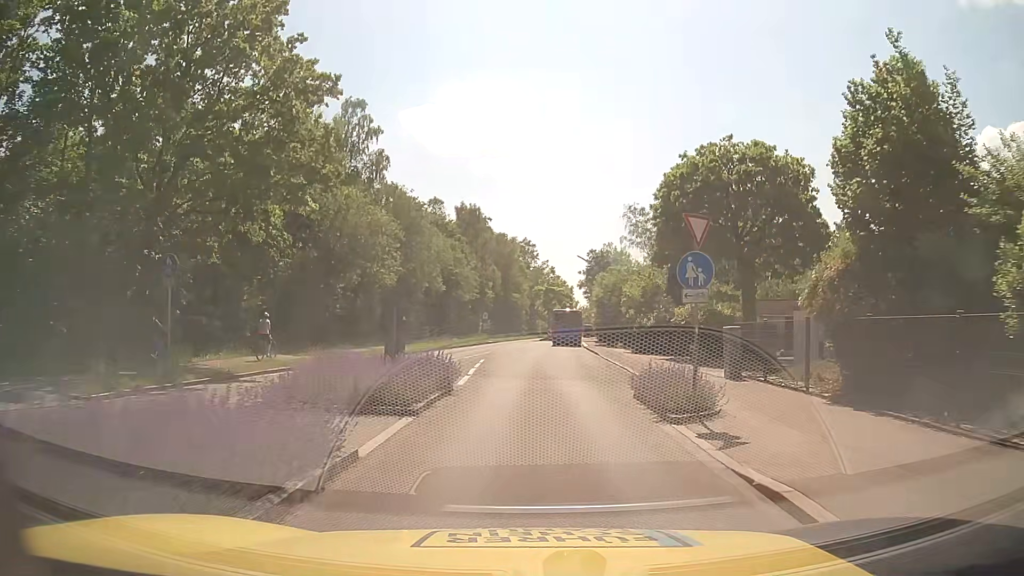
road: tertiary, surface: asphalt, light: Day
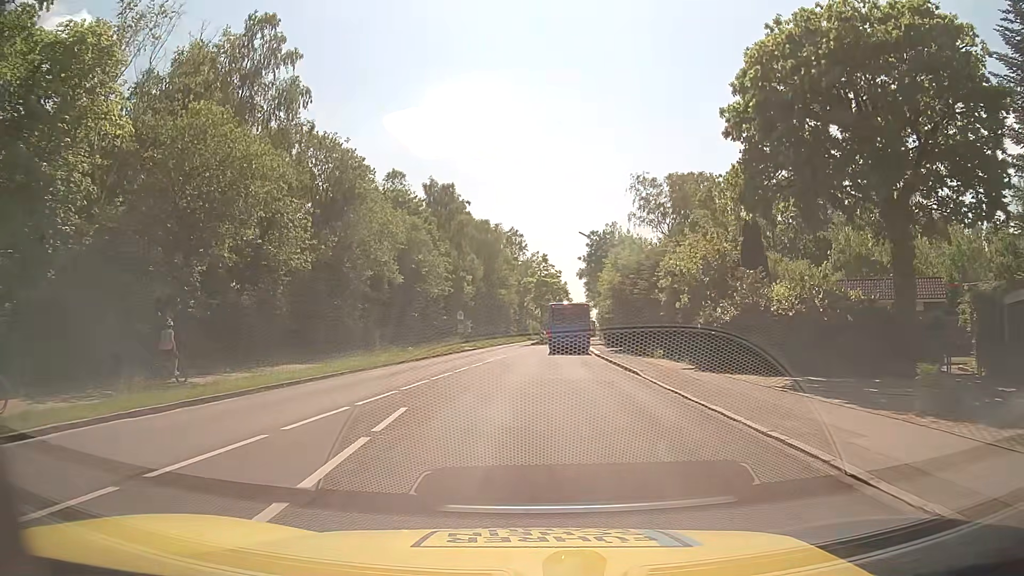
(+0.2, +16.2) m; +1°
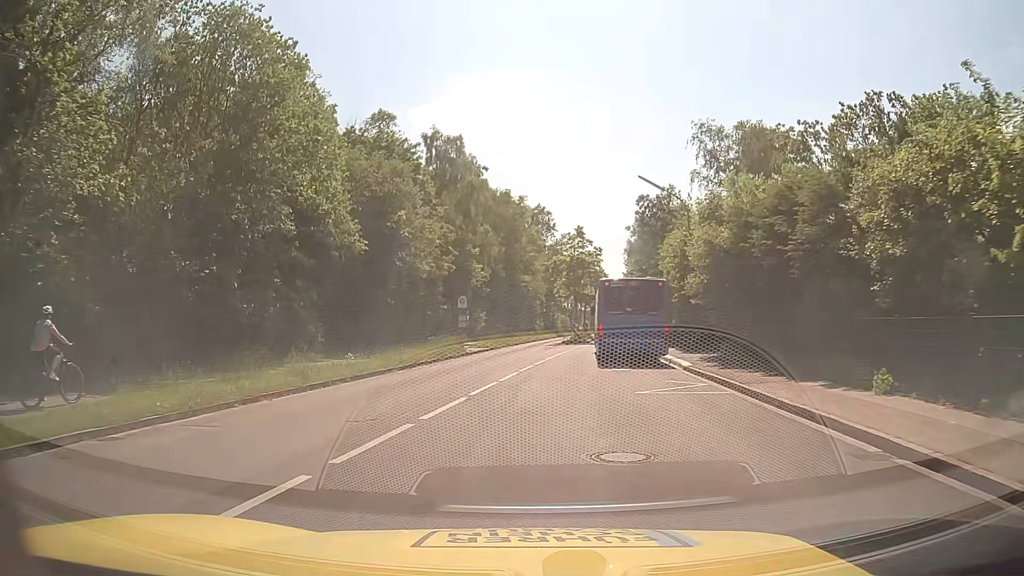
(-0.2, +16.8) m; -2°
(0, +10) (0, +20) (0, +30) (+2, +40) (+5, +49) (+7, +59) (+8, +69) (+9, +79) (+10, +89) (+11, +99) m
